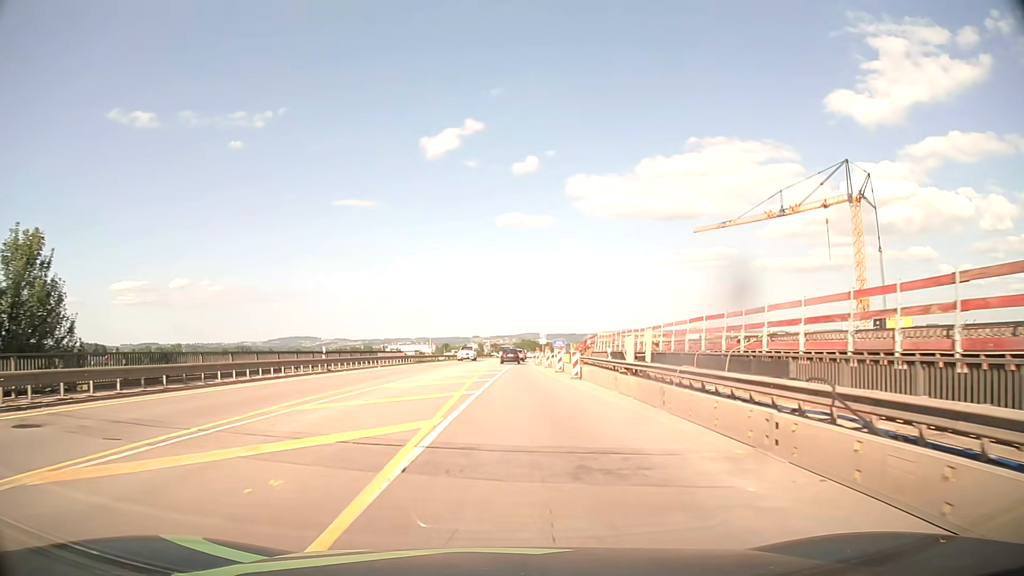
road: motorway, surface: asphalt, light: Day
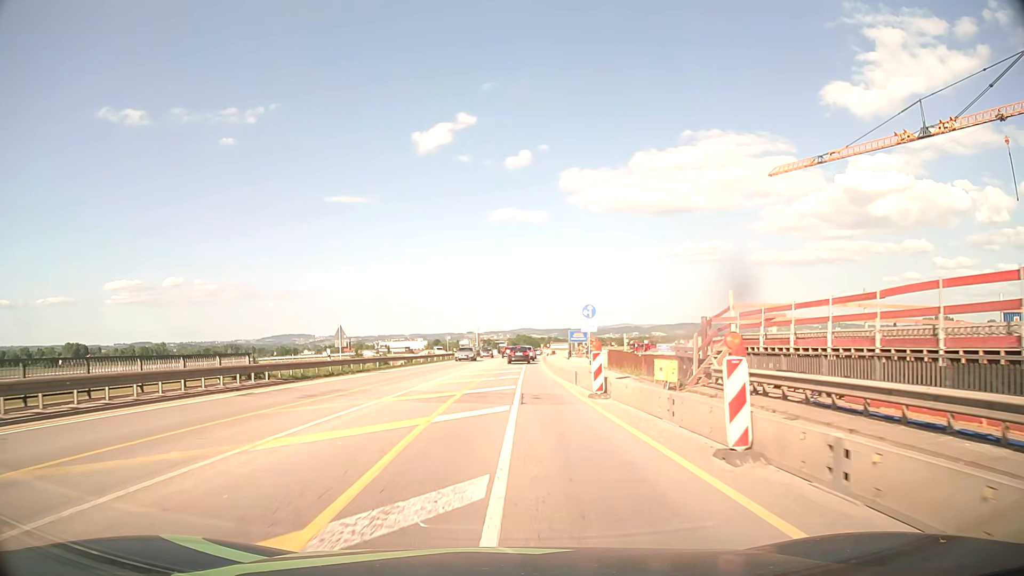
(+0.2, +38.2) m; +1°
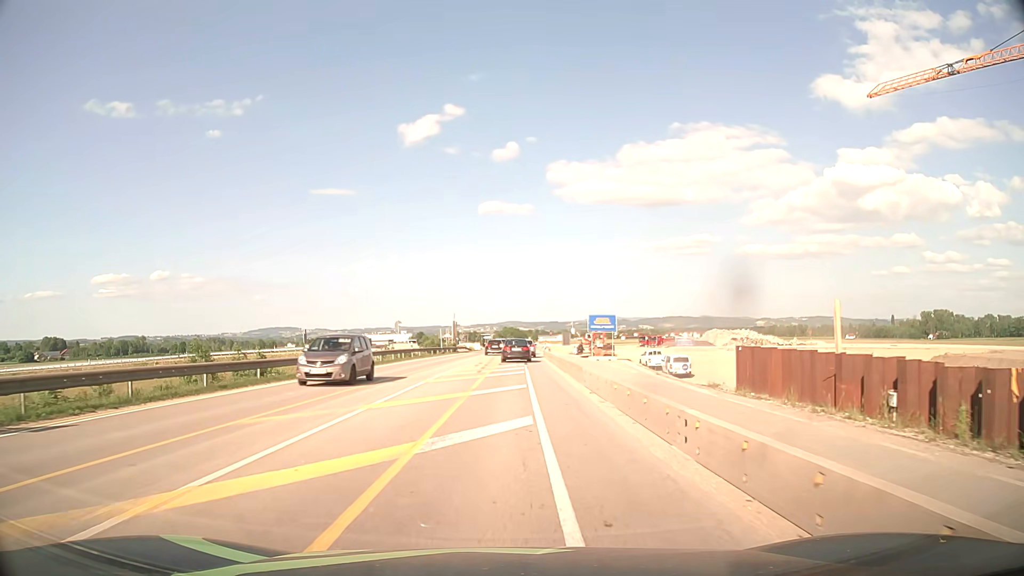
(+0.2, +27.8) m; +1°
(0, +10) (0, +20) (0, +30) (+1, +40) (+1, +50) (+1, +60) (+2, +70) (+2, +80) (+3, +90) (+3, +100) m
